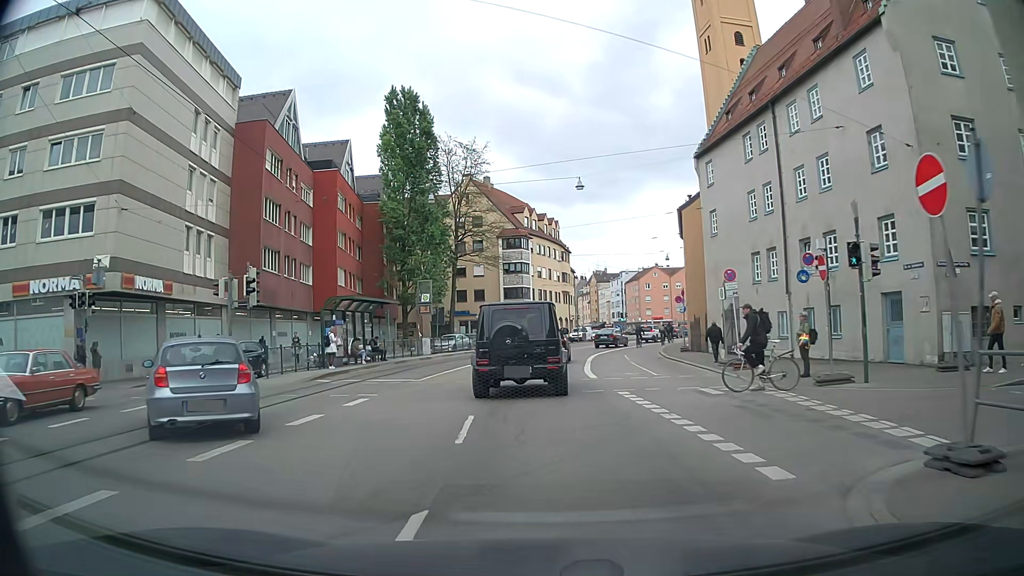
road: tertiary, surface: asphalt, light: Day
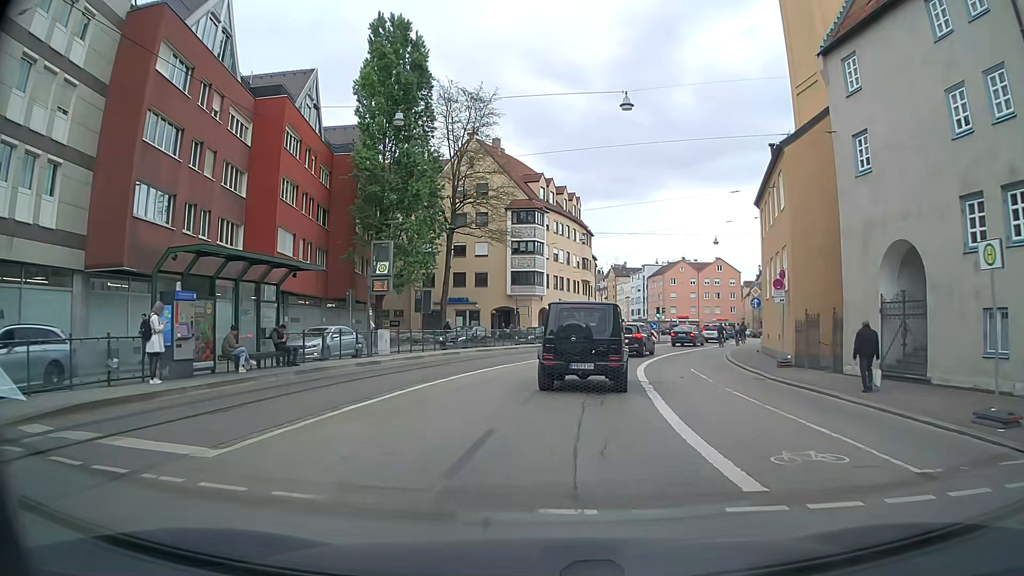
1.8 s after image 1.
(0.0, +14.3) m; 0°
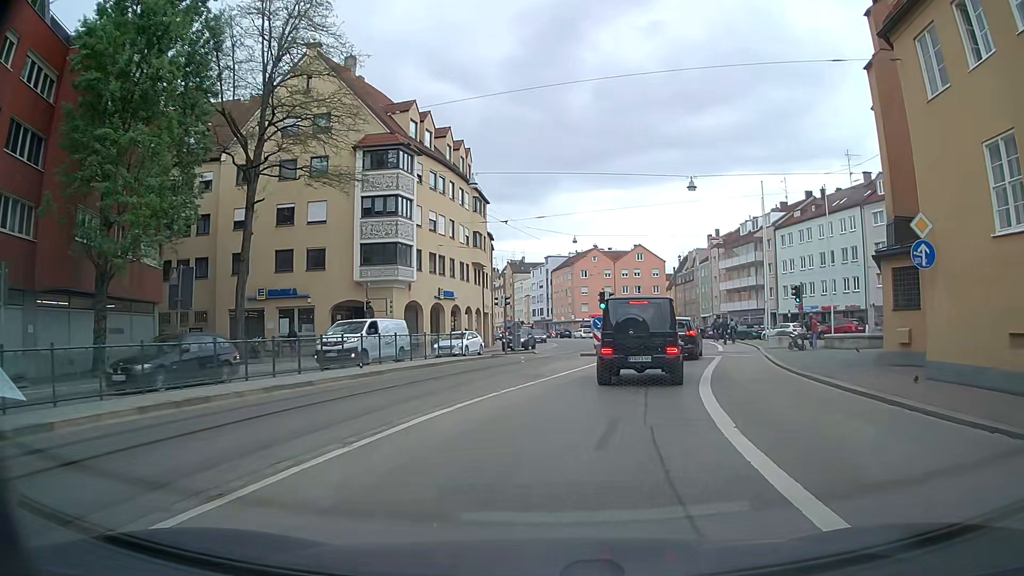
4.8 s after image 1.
(+1.0, +22.7) m; +9°
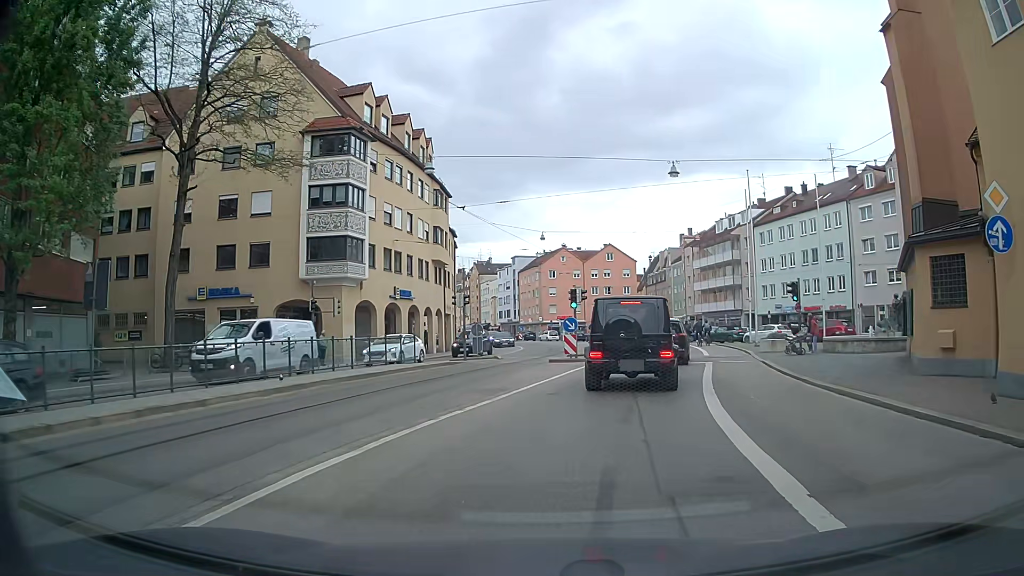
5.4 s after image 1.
(+0.1, +3.7) m; +3°
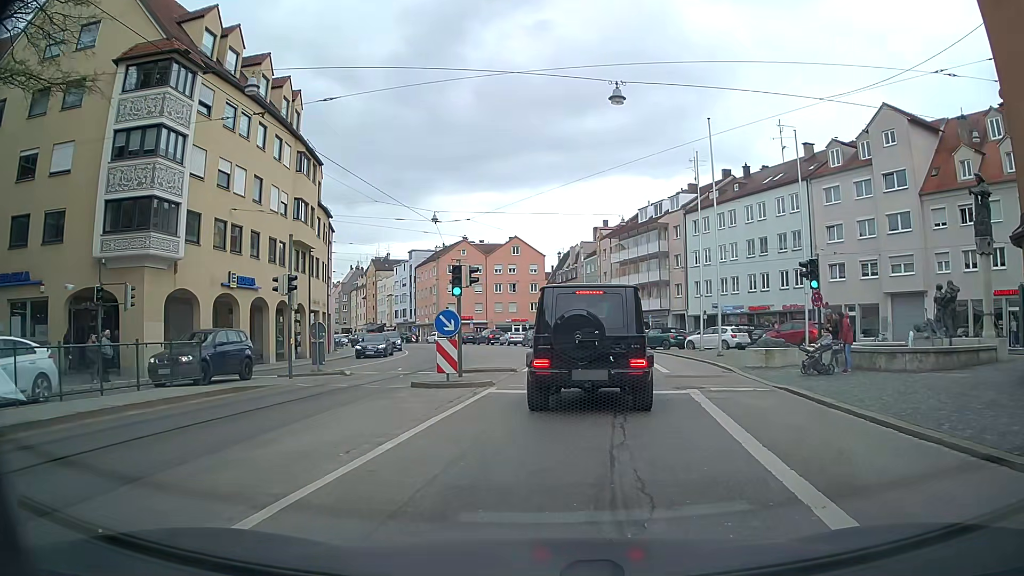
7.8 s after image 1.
(+0.7, +10.7) m; +7°
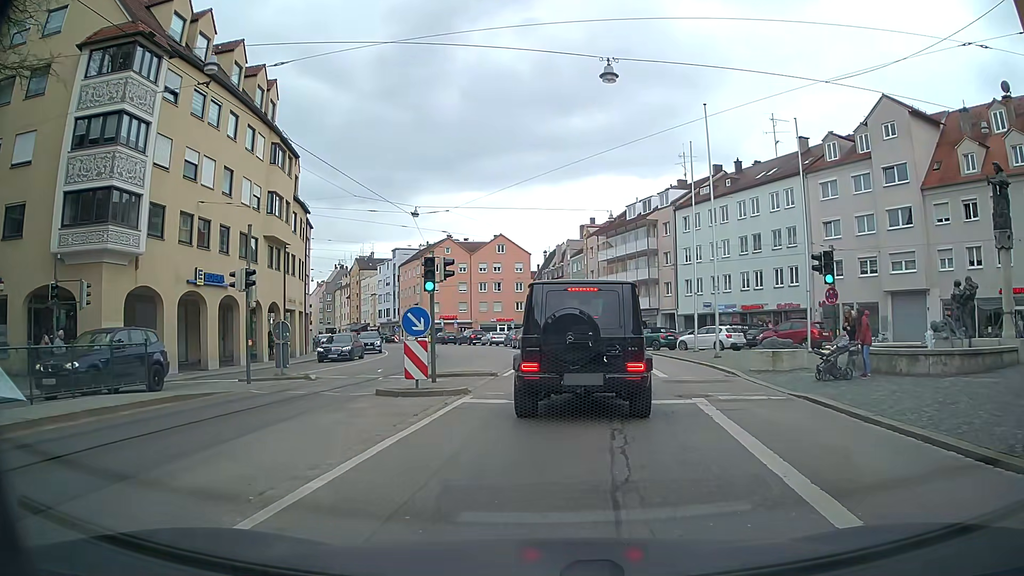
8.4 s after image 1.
(0.0, +1.9) m; 0°
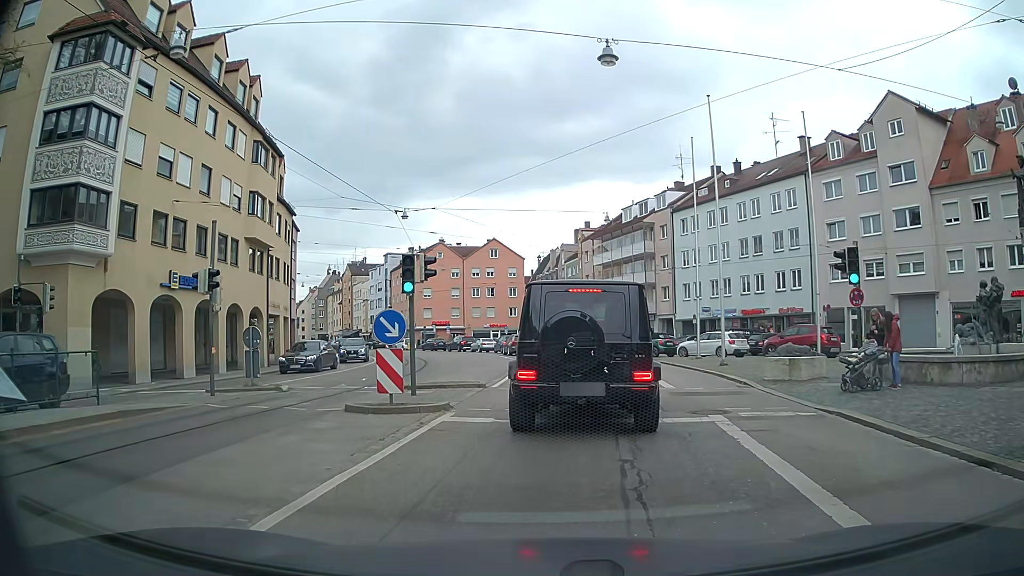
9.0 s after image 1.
(+0.1, +1.7) m; +1°
